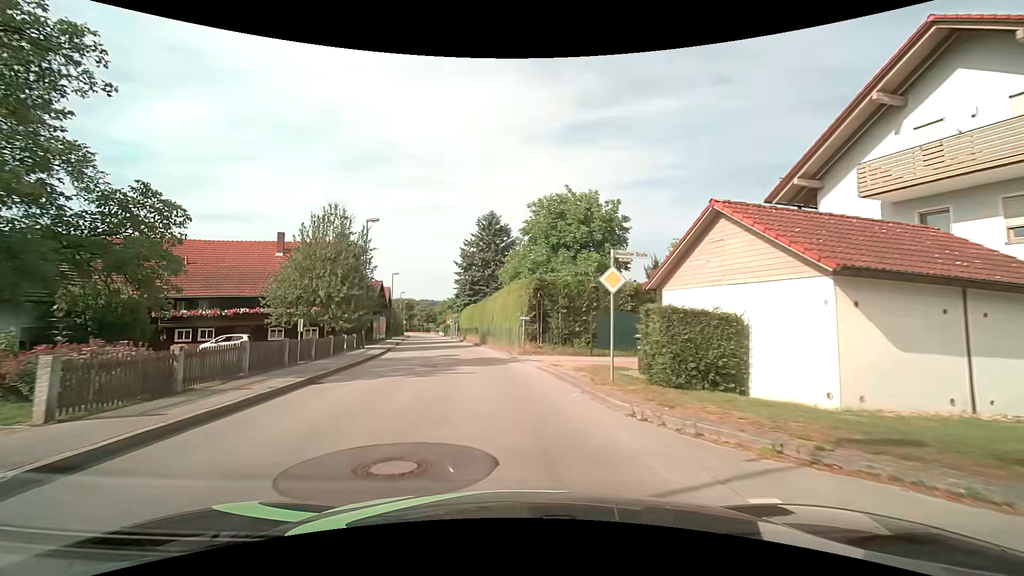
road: unclassified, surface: asphalt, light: Day
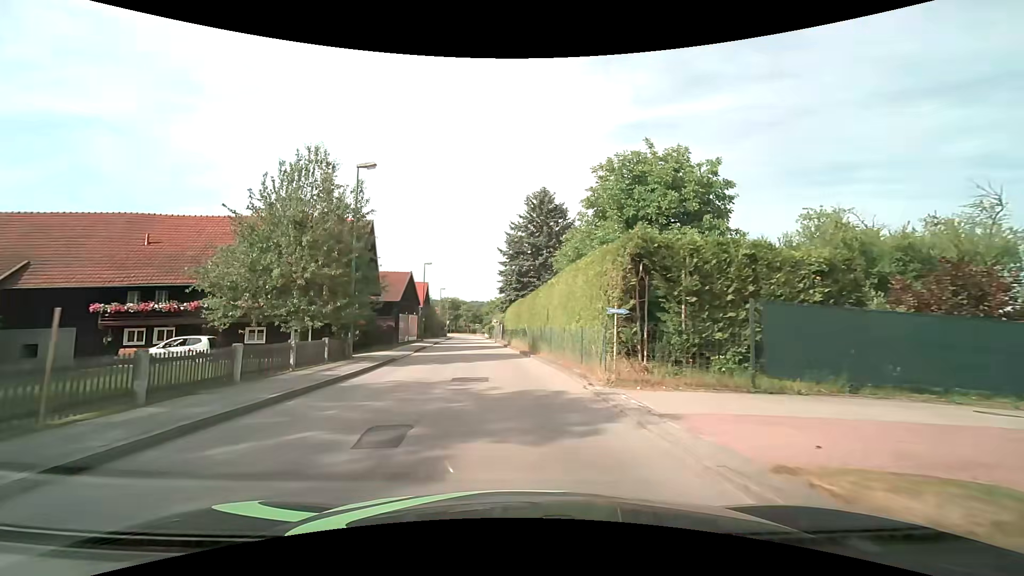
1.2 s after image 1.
(-0.6, +11.6) m; -6°
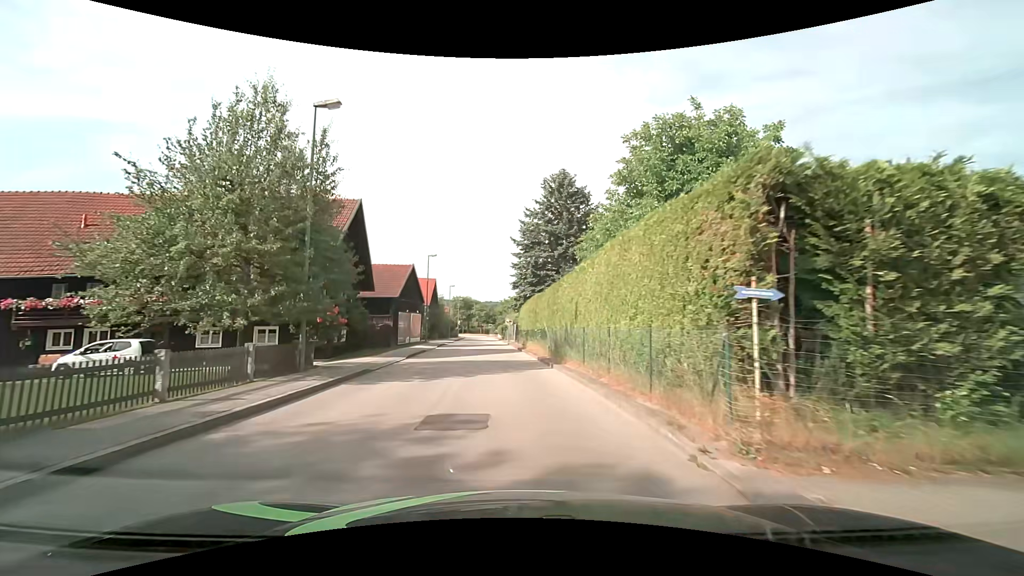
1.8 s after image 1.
(-0.1, +6.0) m; -2°
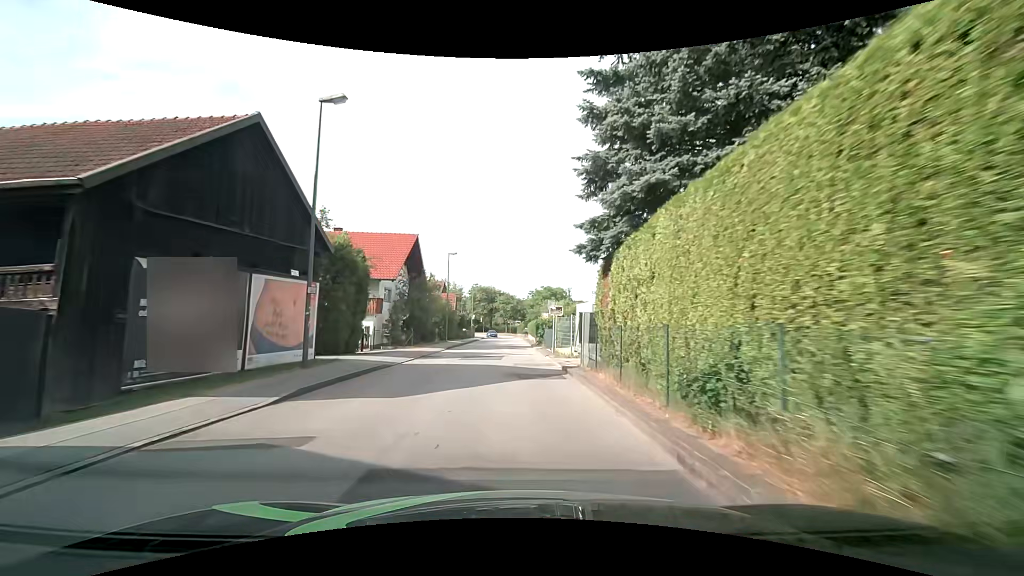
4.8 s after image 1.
(-1.4, +31.4) m; -4°
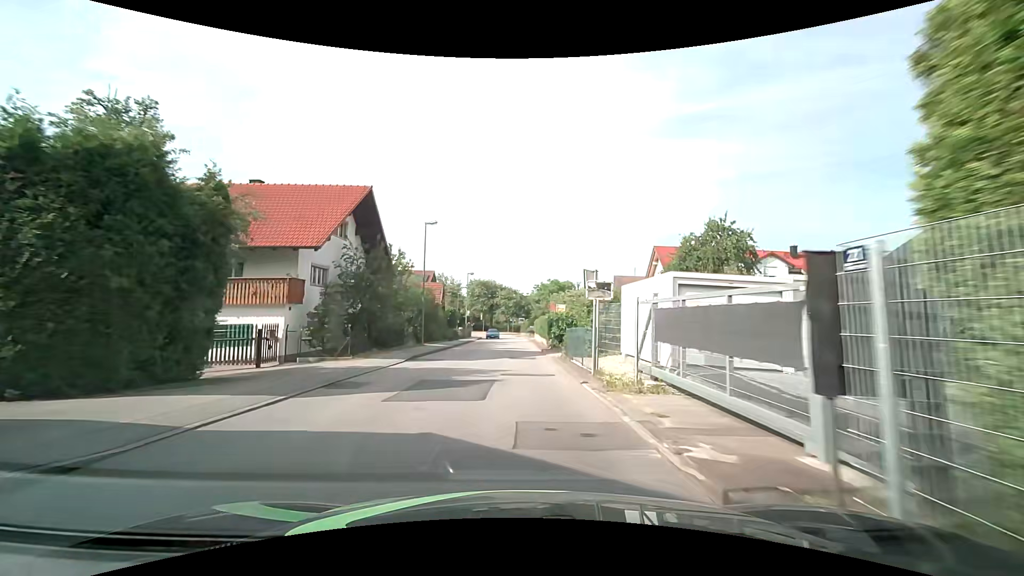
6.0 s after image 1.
(0.0, +12.7) m; 0°
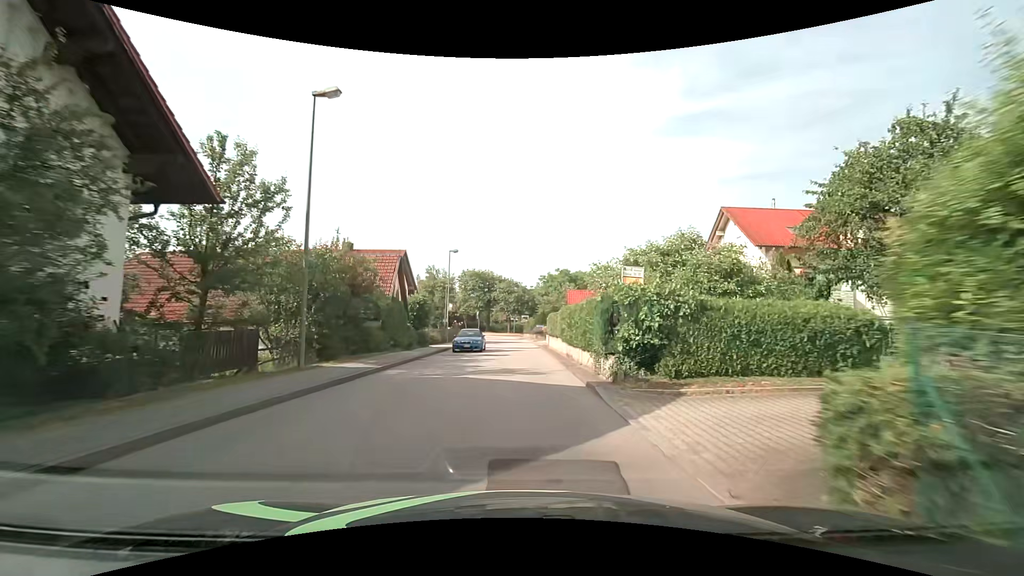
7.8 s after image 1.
(-0.2, +18.2) m; 0°
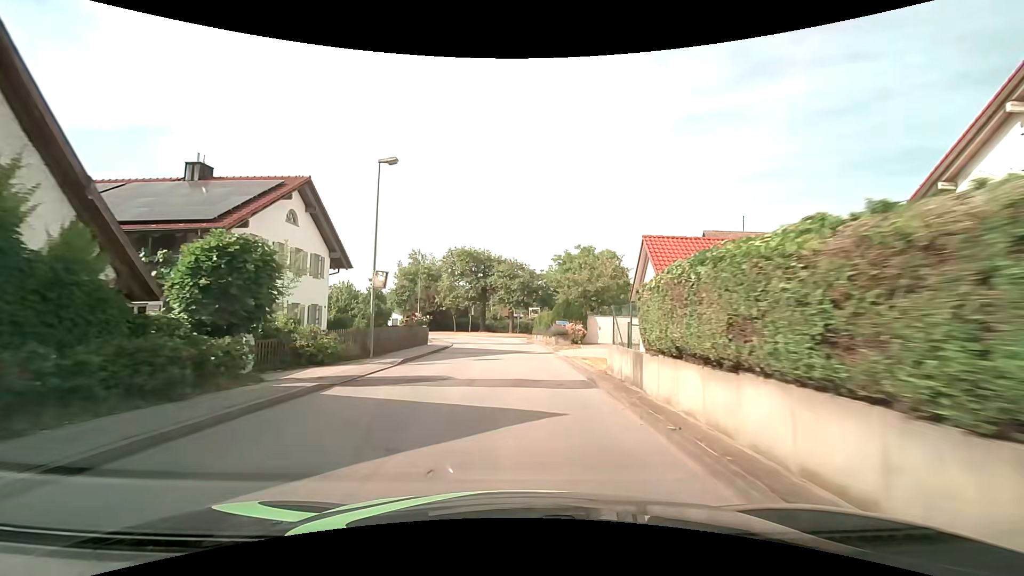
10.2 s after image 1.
(-0.1, +23.7) m; -1°
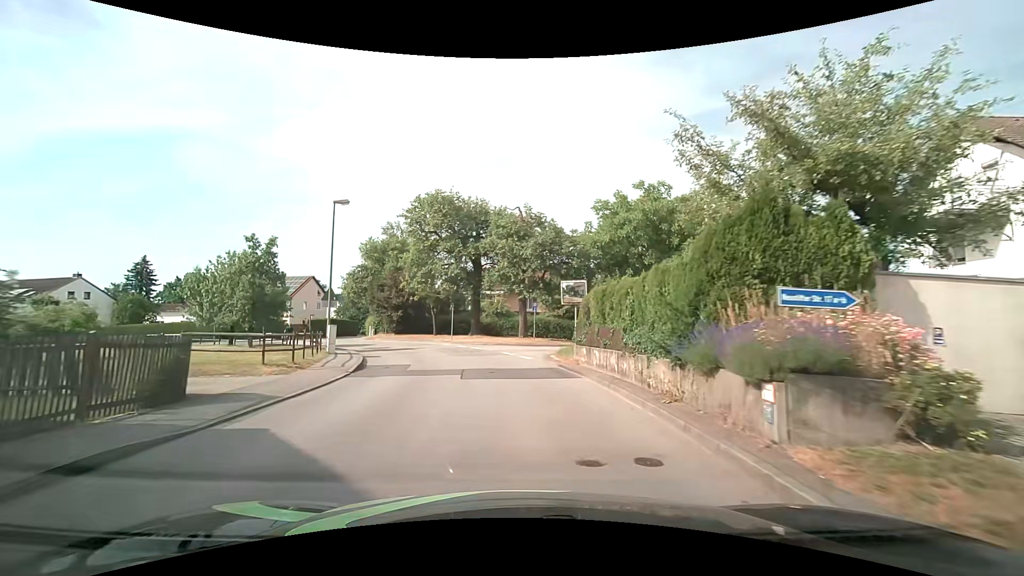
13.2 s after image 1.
(+0.1, +27.3) m; -1°
(0, +10) (-1, +20) (-4, +30) (-9, +38) (-15, +46) (-22, +53) (-32, +57) (-41, +59) (-51, +60) (-61, +61) m
